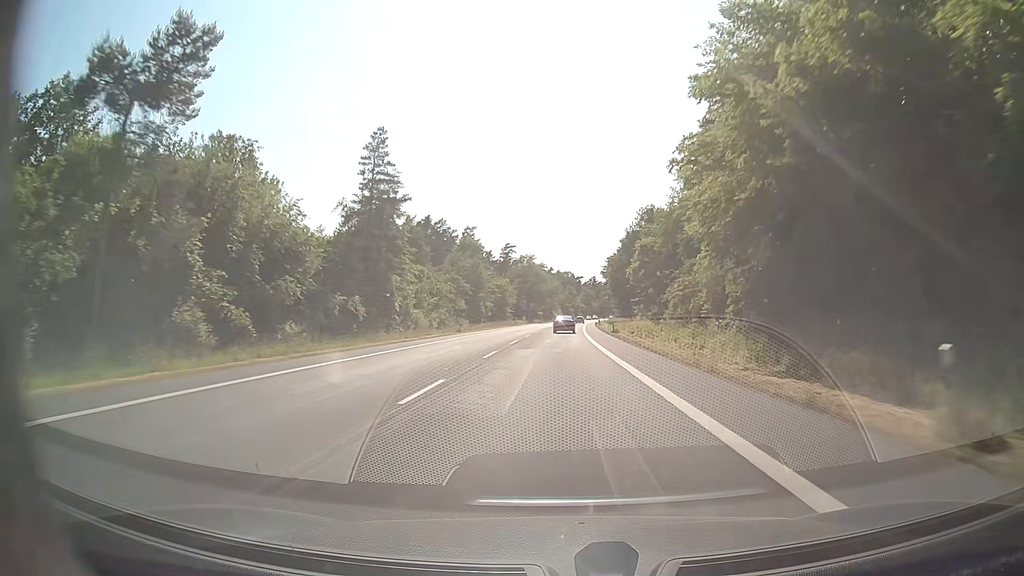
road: secondary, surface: asphalt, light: Day
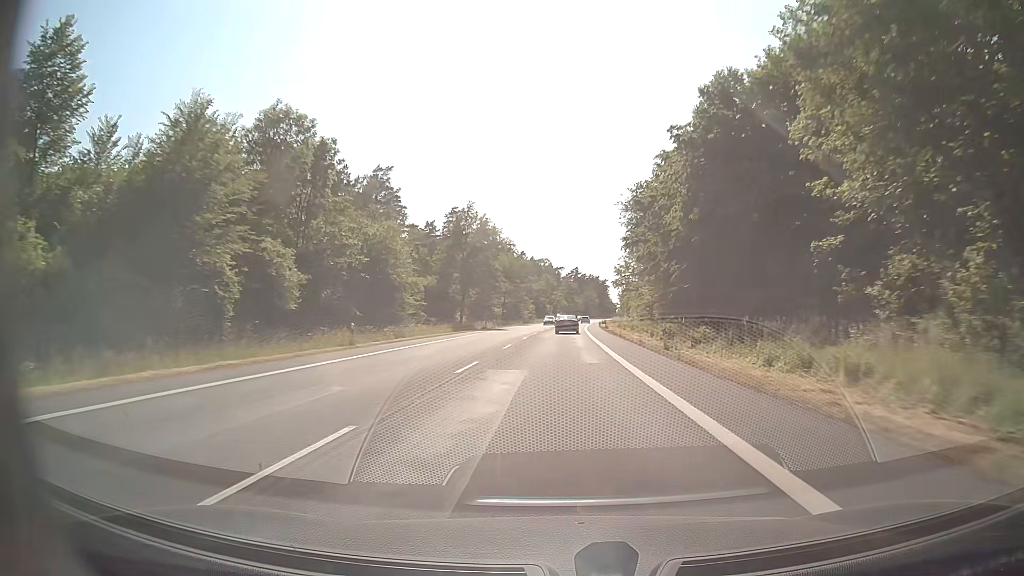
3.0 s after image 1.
(+1.3, +79.0) m; +2°
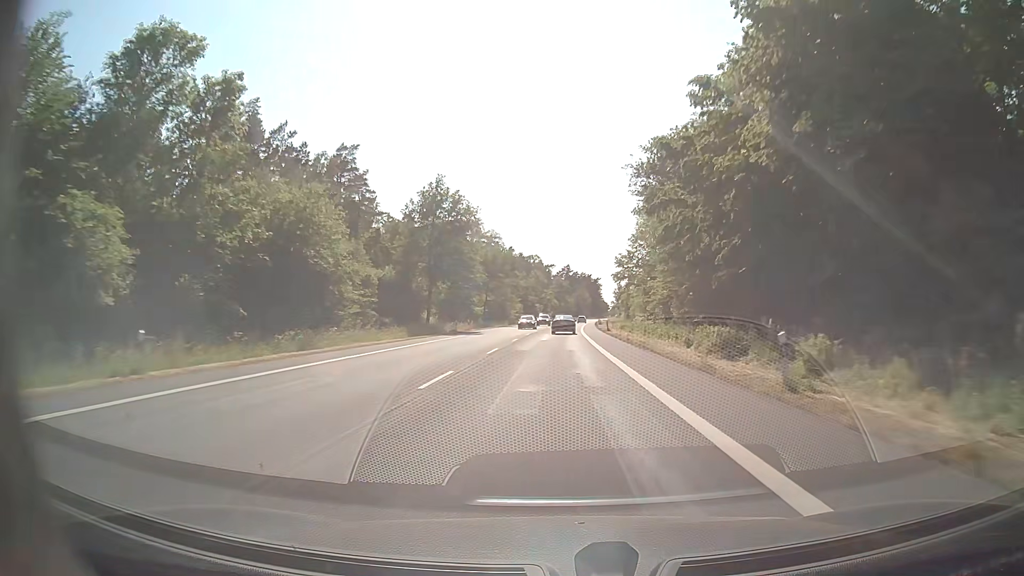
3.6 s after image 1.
(+0.1, +15.7) m; +1°
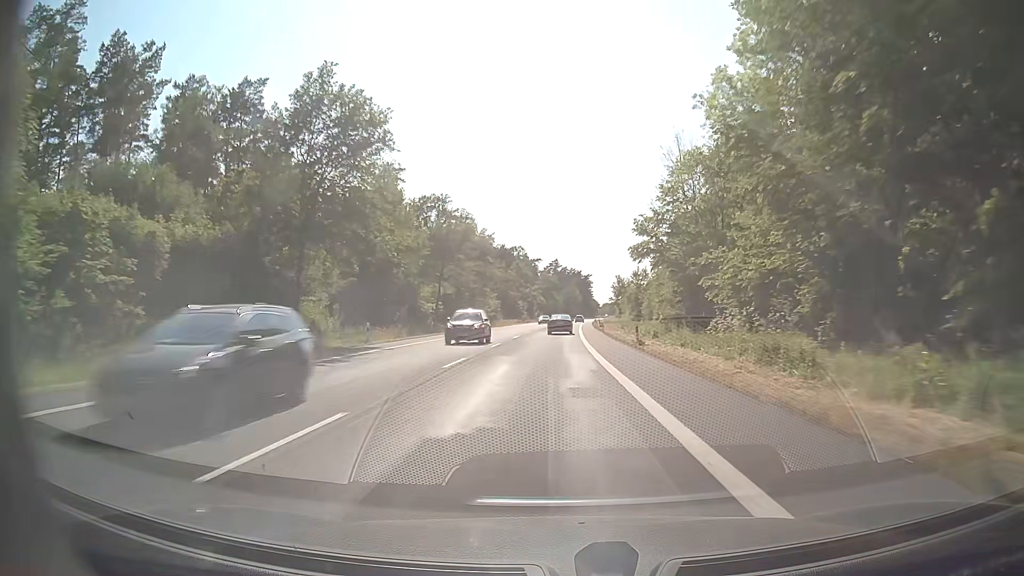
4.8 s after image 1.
(+0.3, +31.2) m; +1°
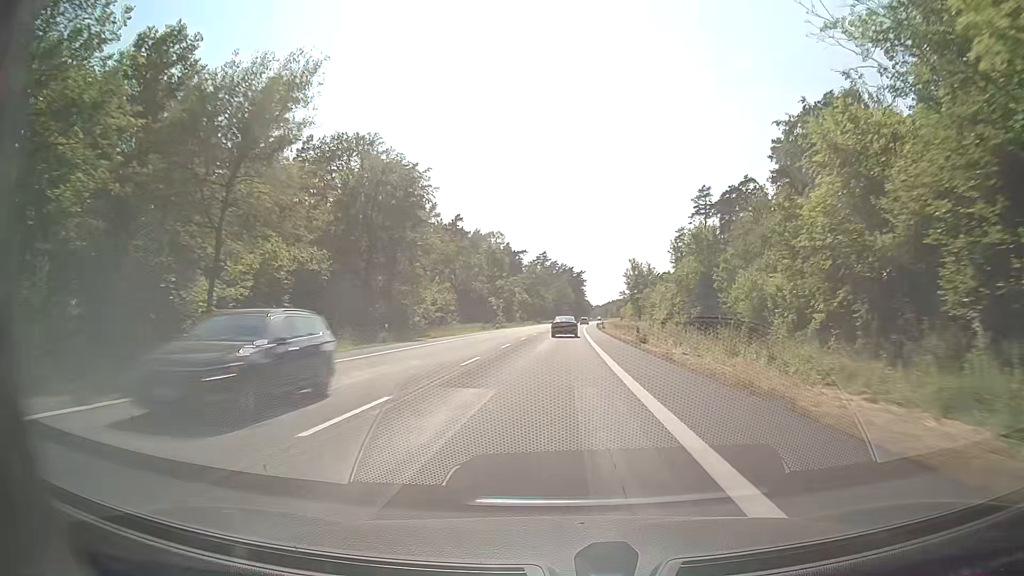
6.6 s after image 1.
(+0.3, +45.9) m; +1°
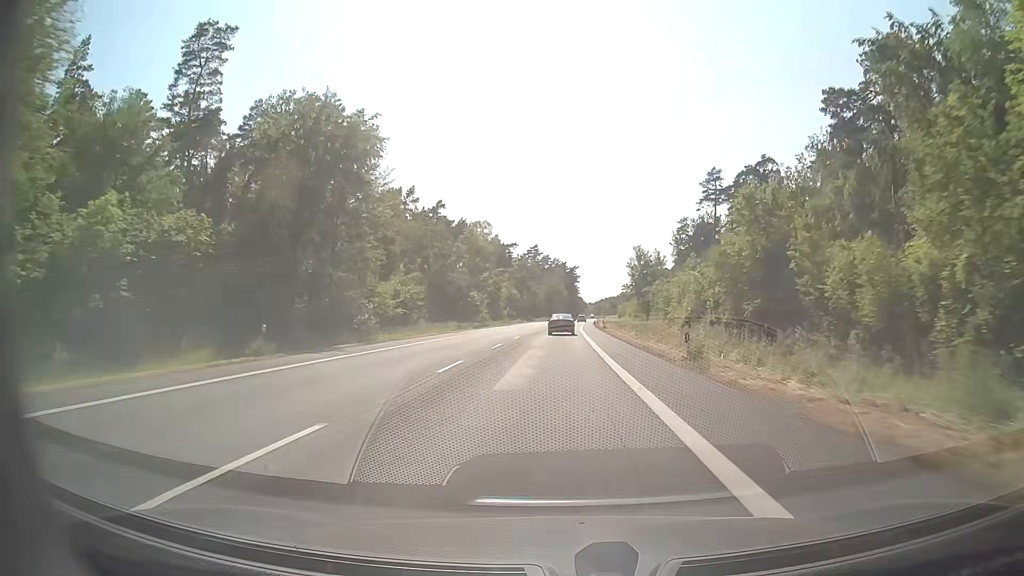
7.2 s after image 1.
(+0.1, +15.1) m; +1°
(0, +10) (0, +20) (0, +30) (0, +40) (0, +50) (+1, +60) (+1, +70) (+1, +80) (+1, +90) (+2, +100) m
